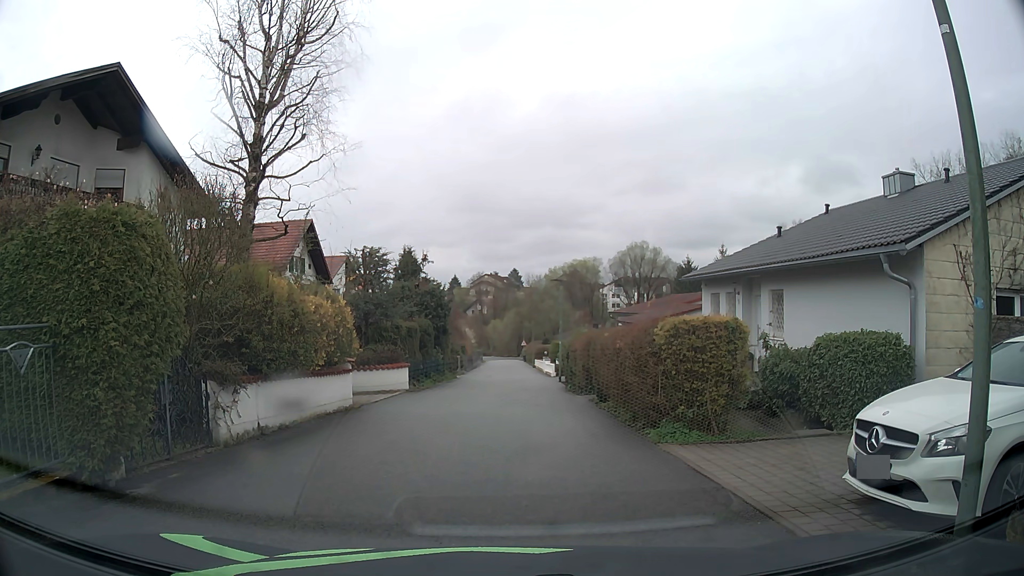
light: Day
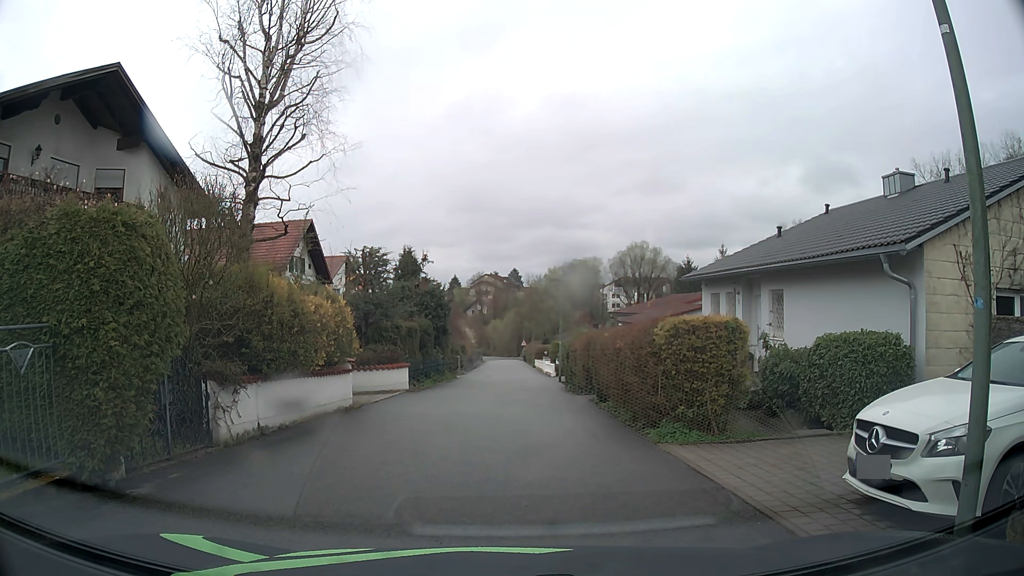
(0.0, 0.0) m; 0°
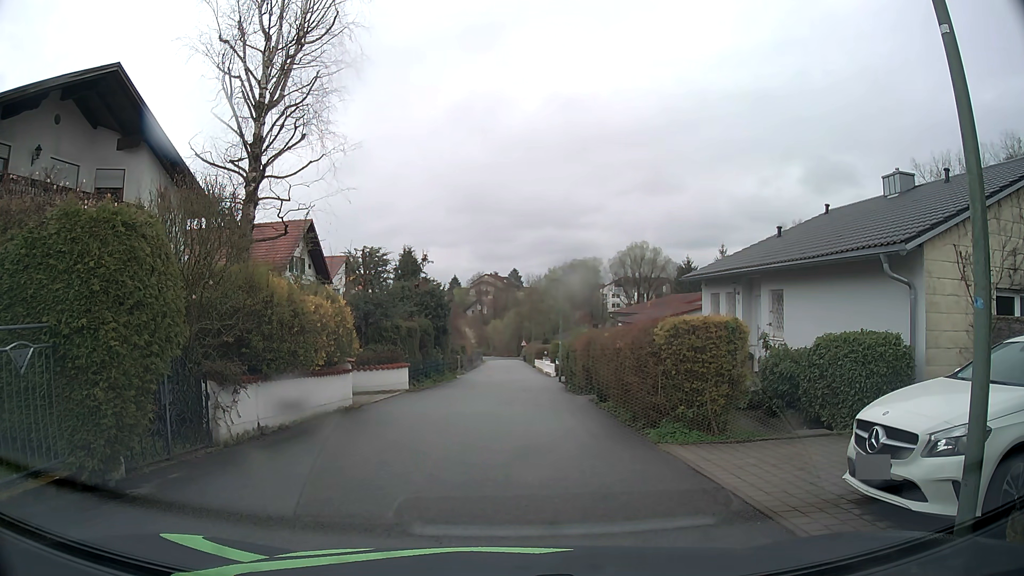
(0.0, 0.0) m; 0°
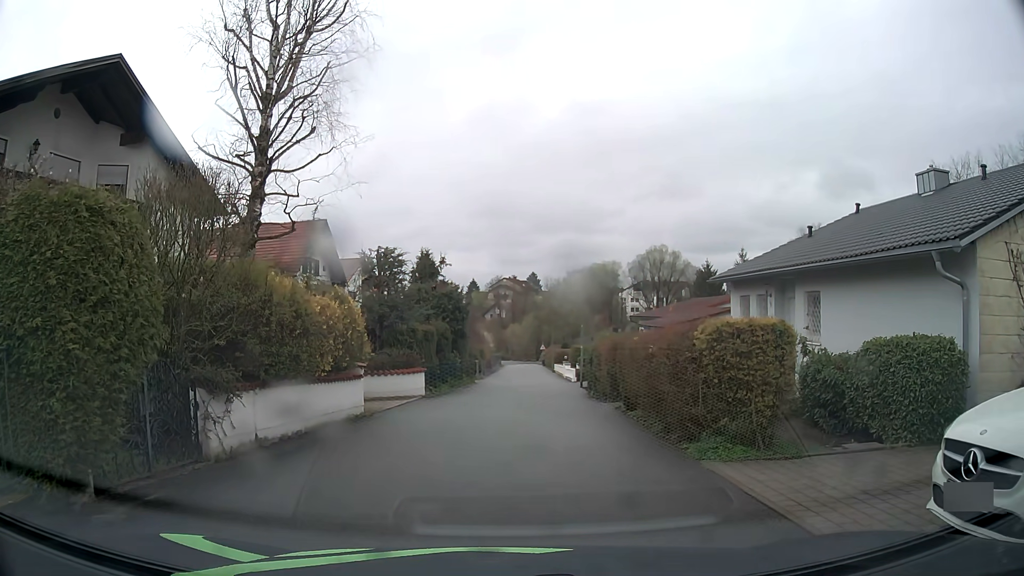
(0.0, +1.0) m; 0°
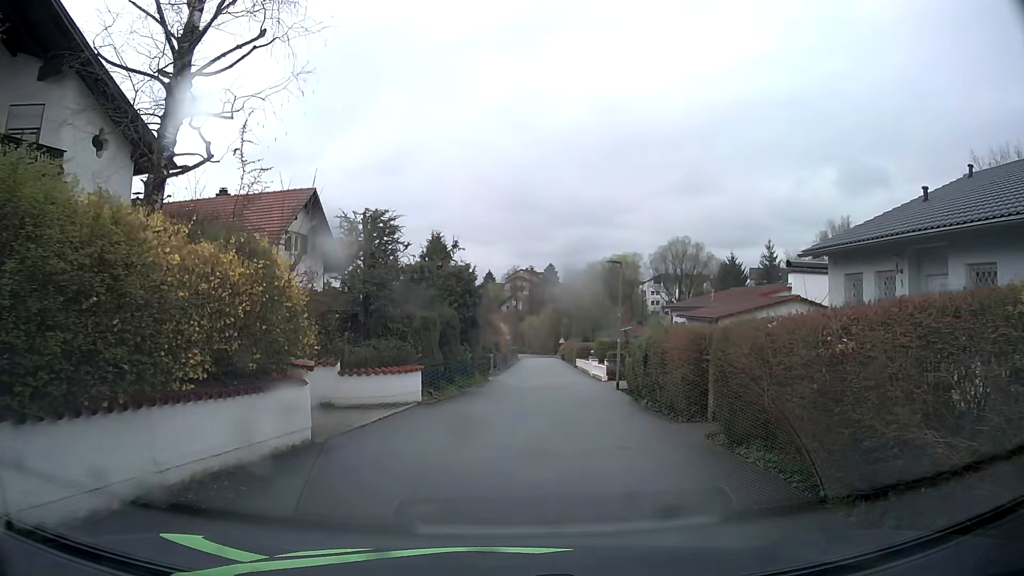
(-0.2, +5.9) m; -1°
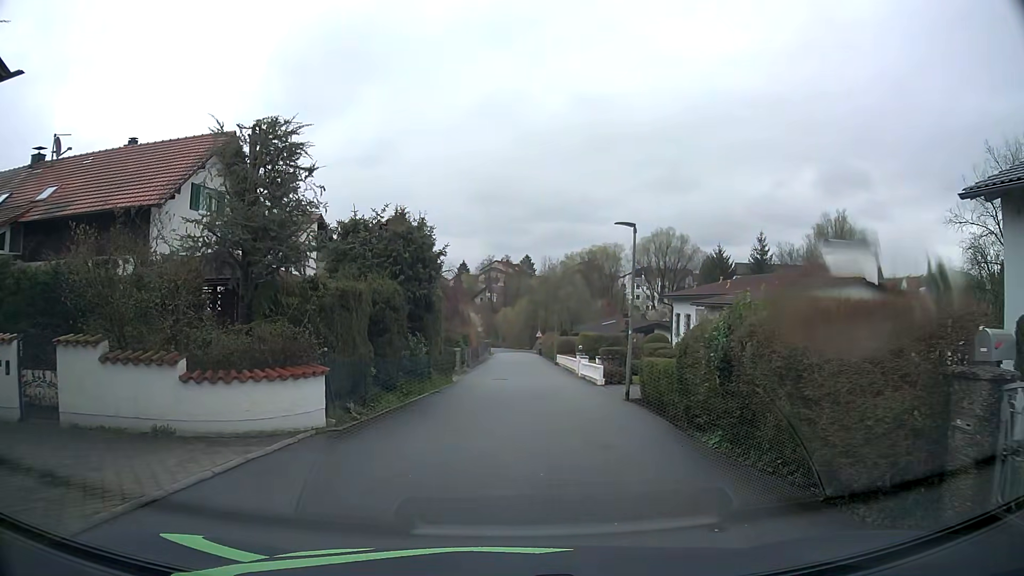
(+0.1, +7.6) m; +2°
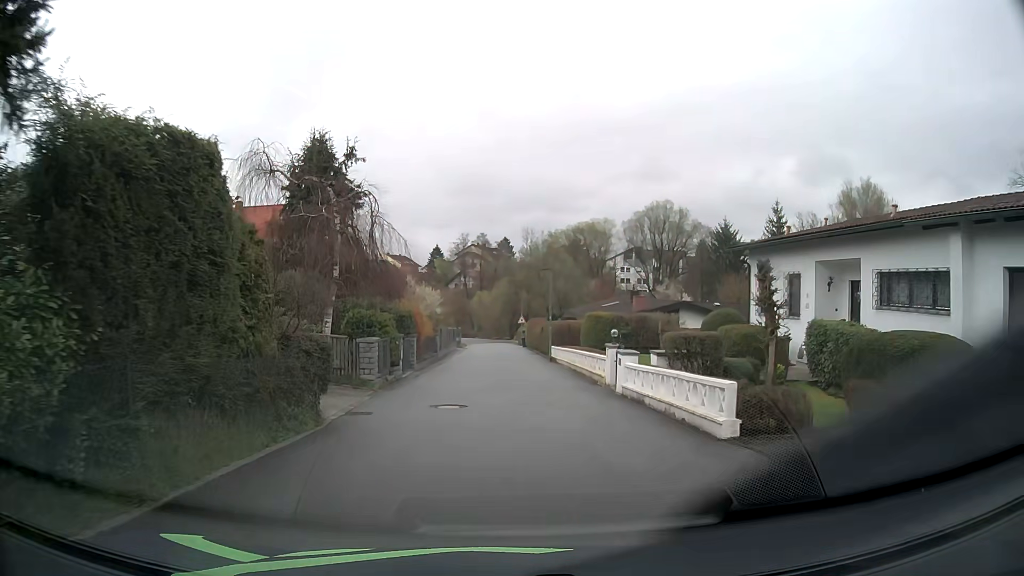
(+0.4, +17.5) m; +2°
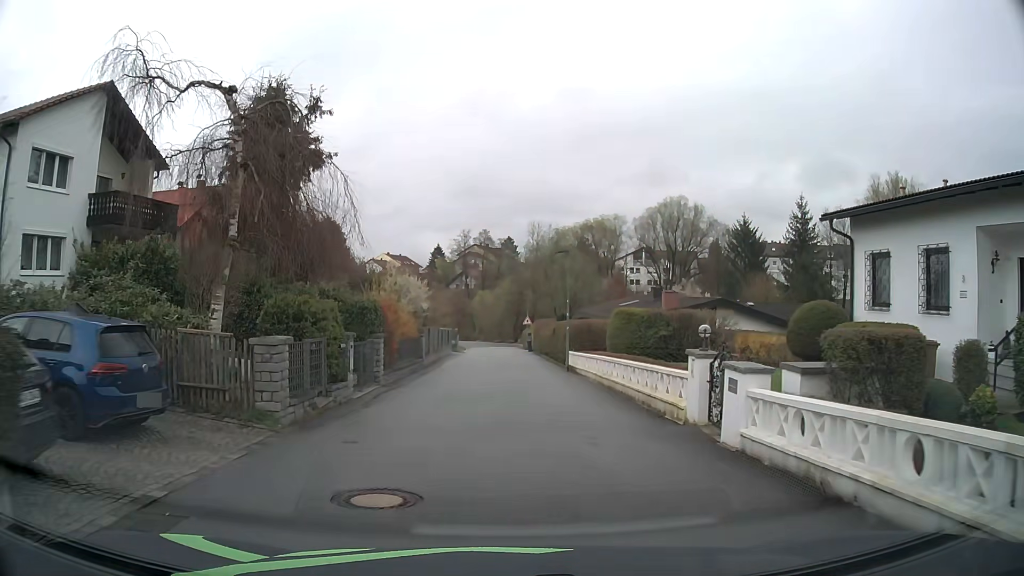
(-0.1, +8.0) m; 0°
(0, +10) (0, +20) (0, +30) (0, +40) (0, +50) (0, +60) (-1, +70) (-3, +80) (-11, +86) (-20, +88) m
